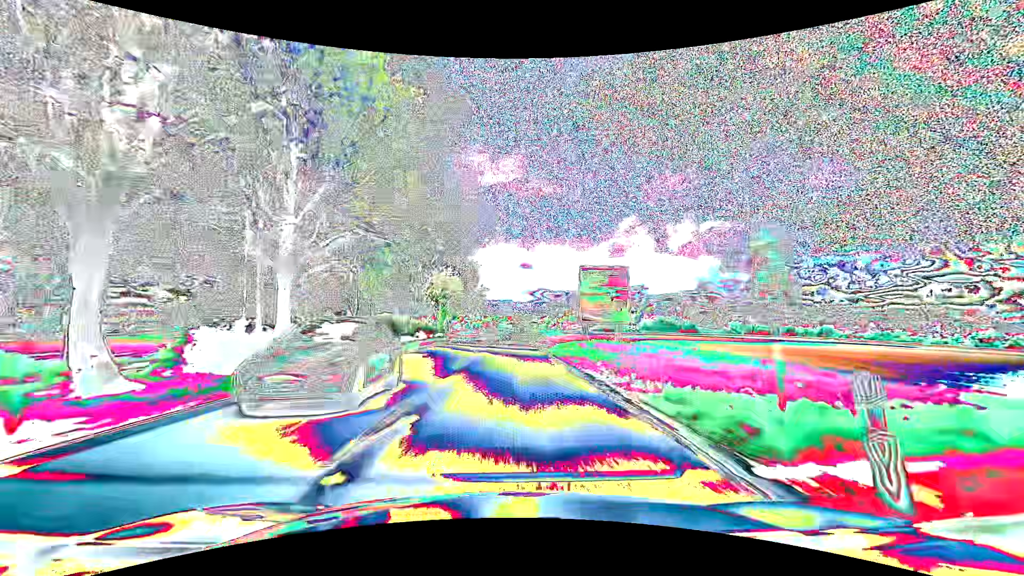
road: primary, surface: asphalt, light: Day
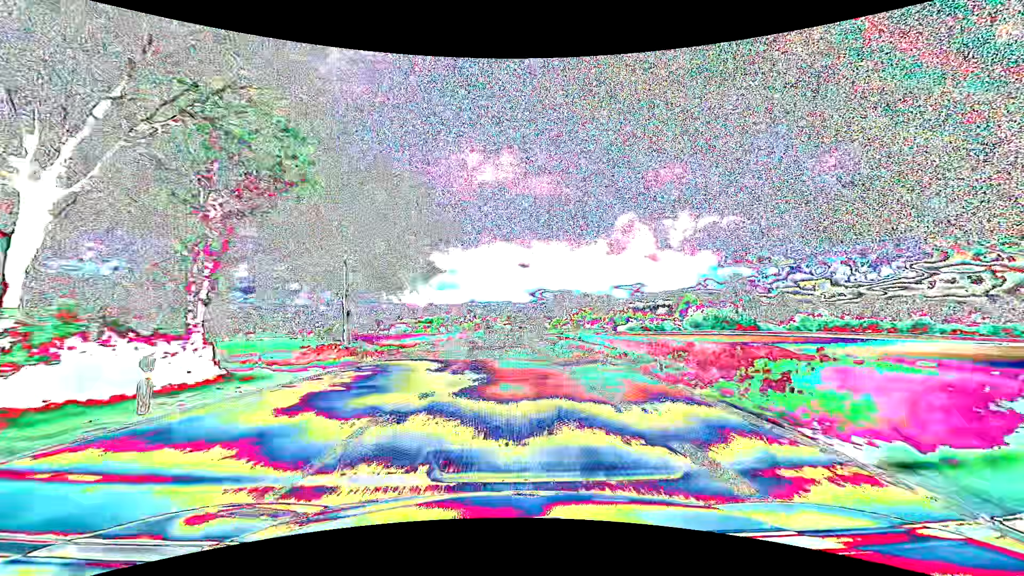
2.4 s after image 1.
(+0.1, +61.6) m; 0°
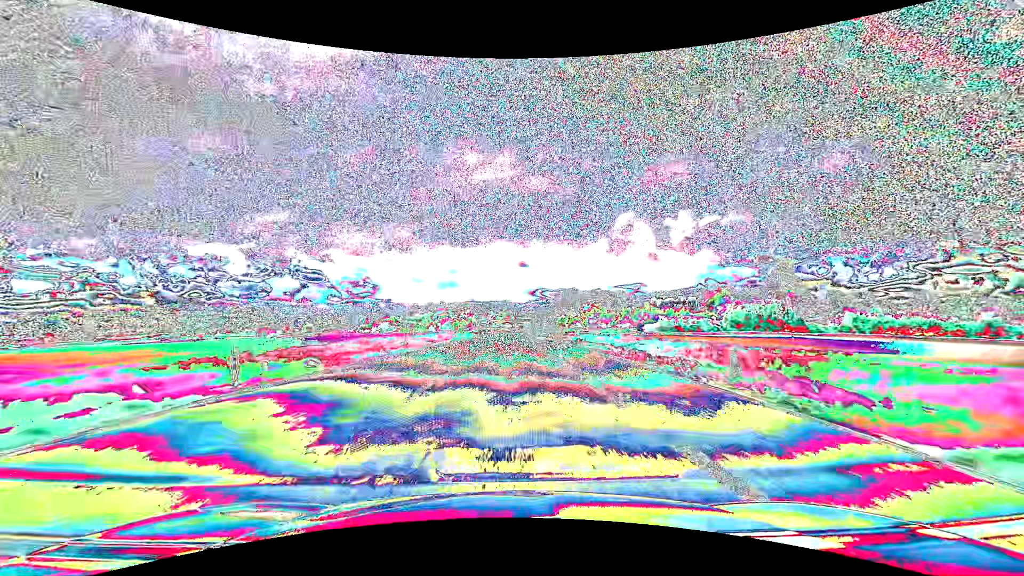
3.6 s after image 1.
(0.0, +30.2) m; 0°
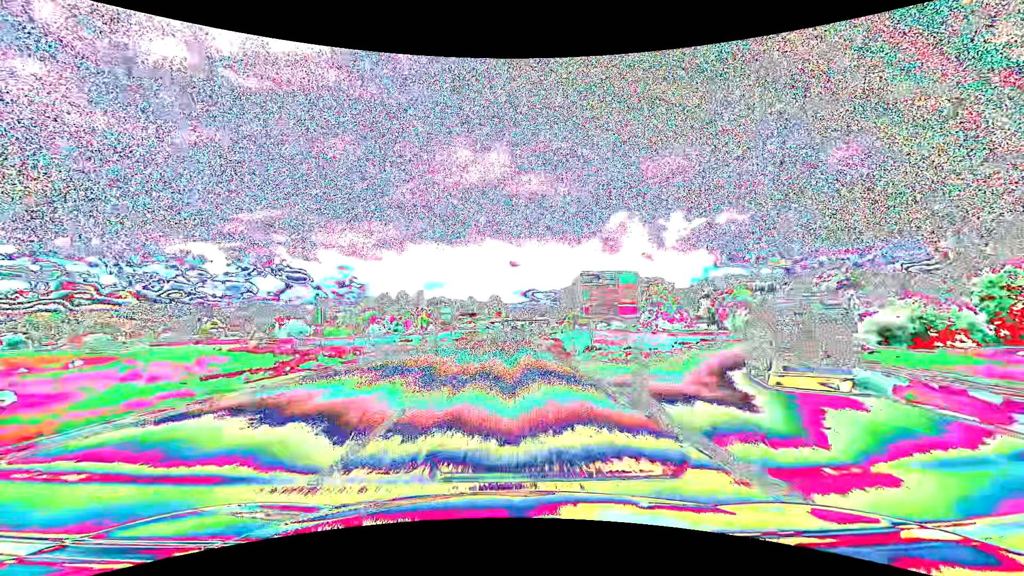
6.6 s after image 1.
(0.0, +77.1) m; +1°
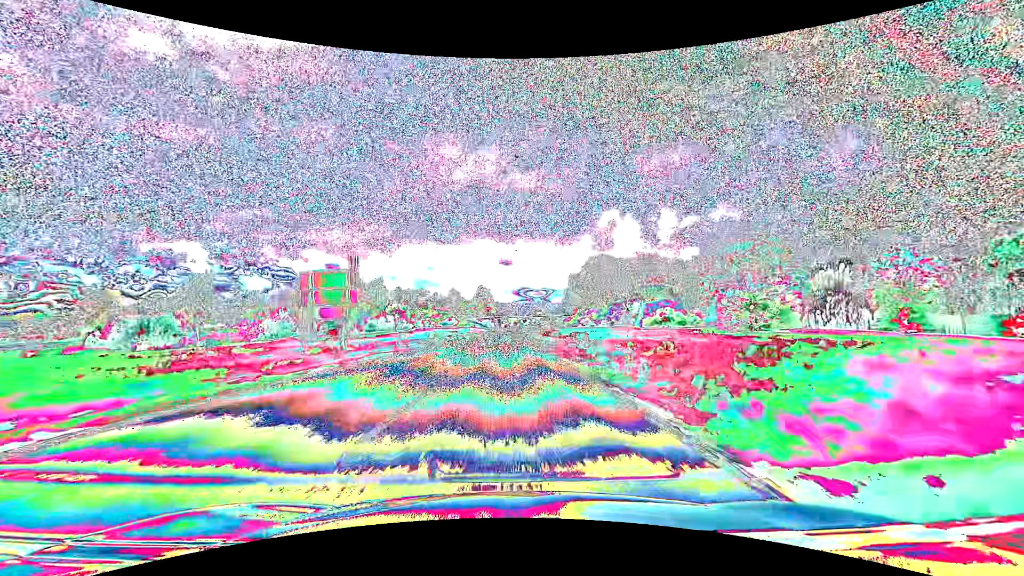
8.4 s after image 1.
(+0.4, +46.6) m; +1°
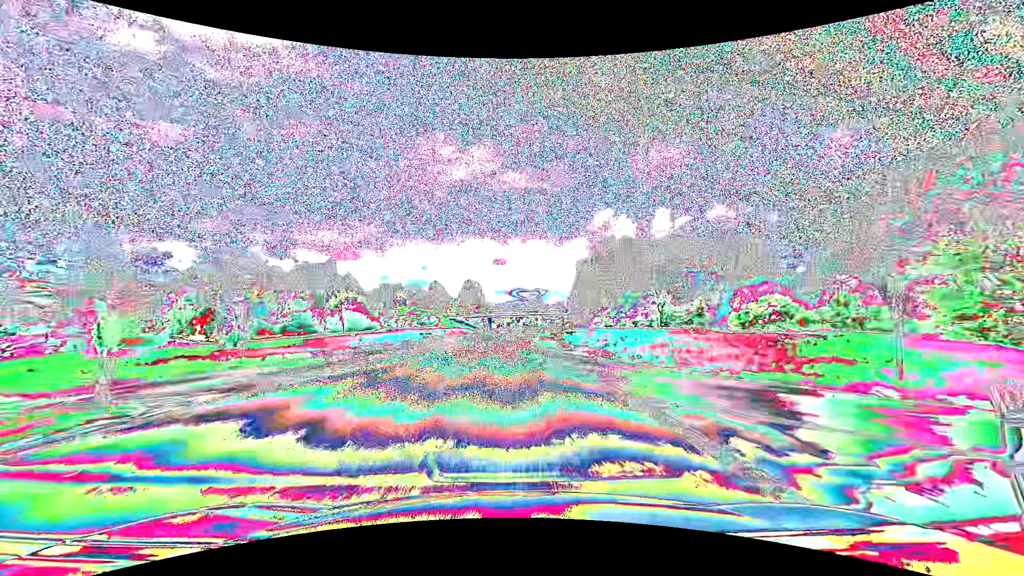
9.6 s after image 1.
(+0.2, +30.6) m; +1°
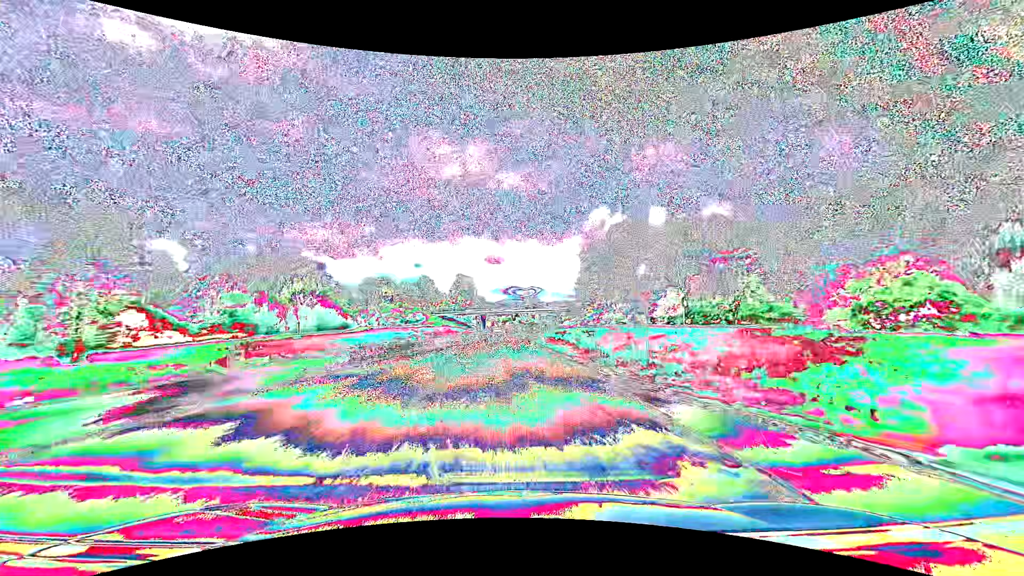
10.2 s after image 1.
(+0.1, +15.1) m; +1°
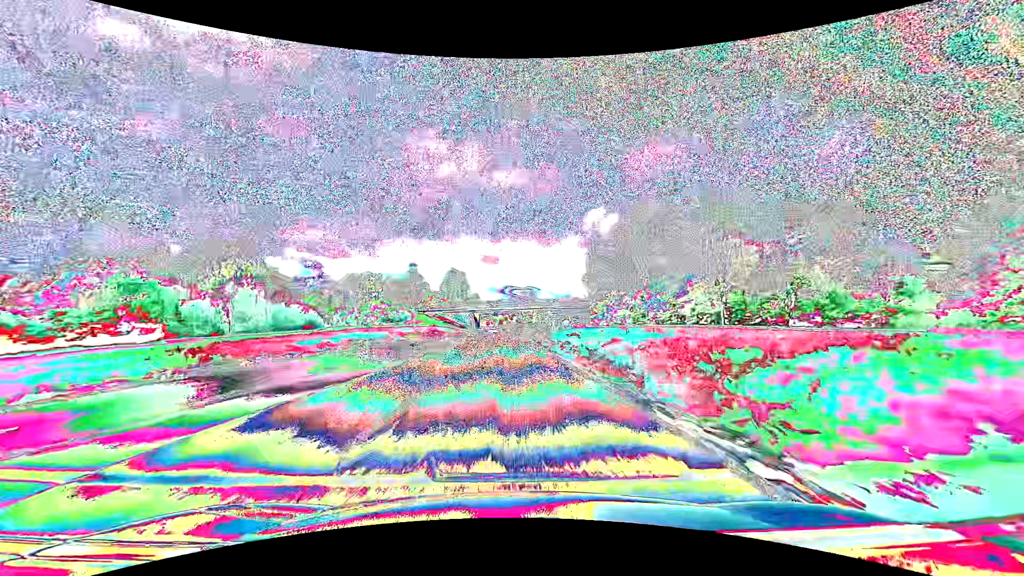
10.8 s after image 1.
(0.0, +14.8) m; 0°
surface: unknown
(0, +10) (0, +20) (0, +30) (0, +40) (+1, +50) (+1, +60) (+1, +70) (+1, +80) (+2, +90) (+2, +100) m
